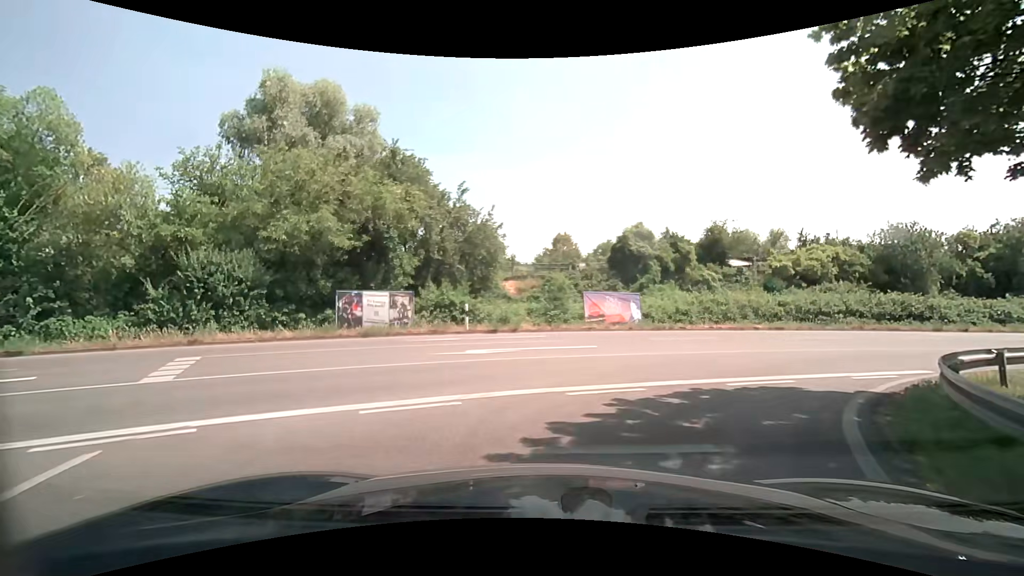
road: primary_link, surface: asphalt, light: Day
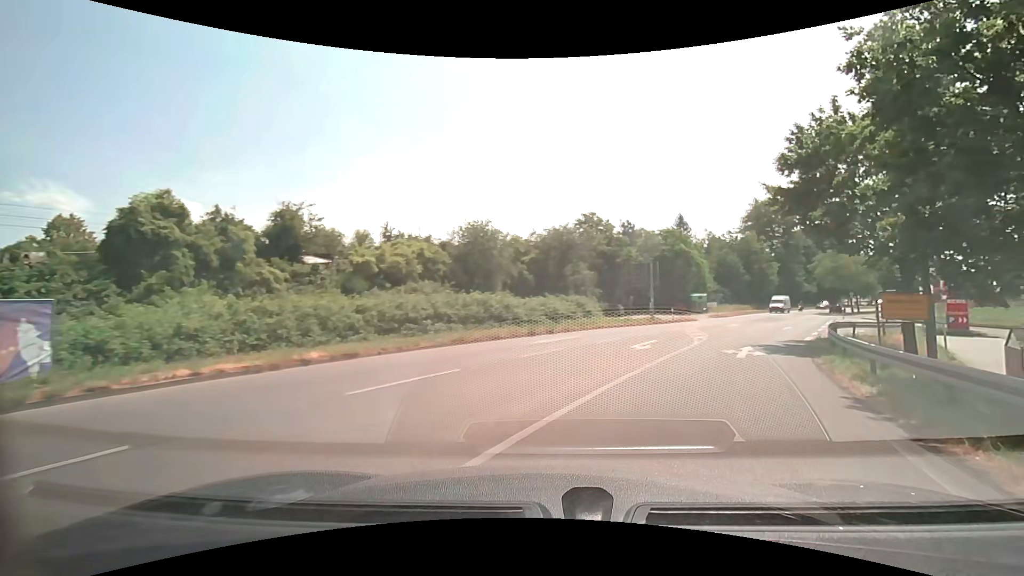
(+4.0, +13.2) m; +41°
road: secondary
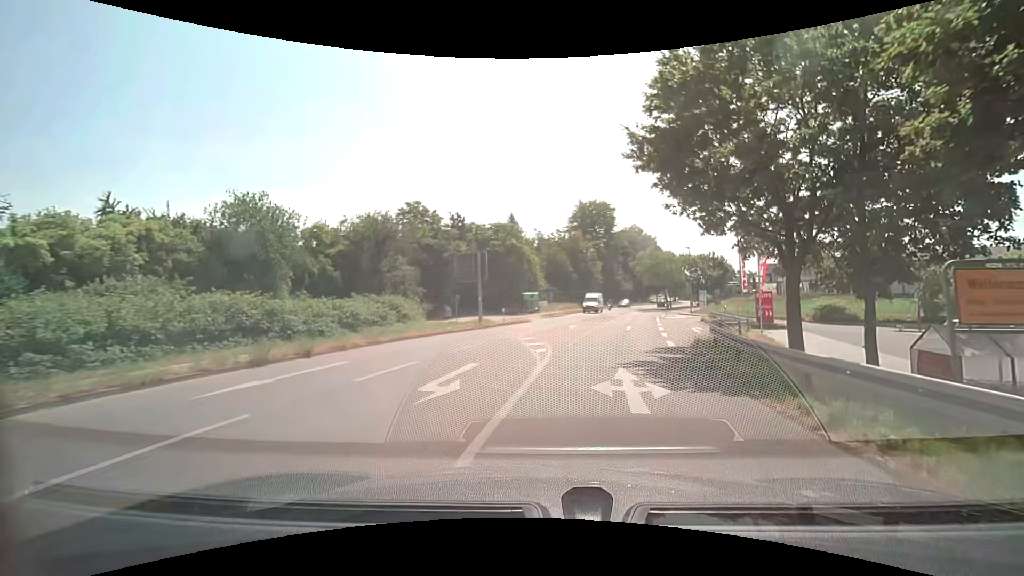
(+1.8, +9.0) m; +20°
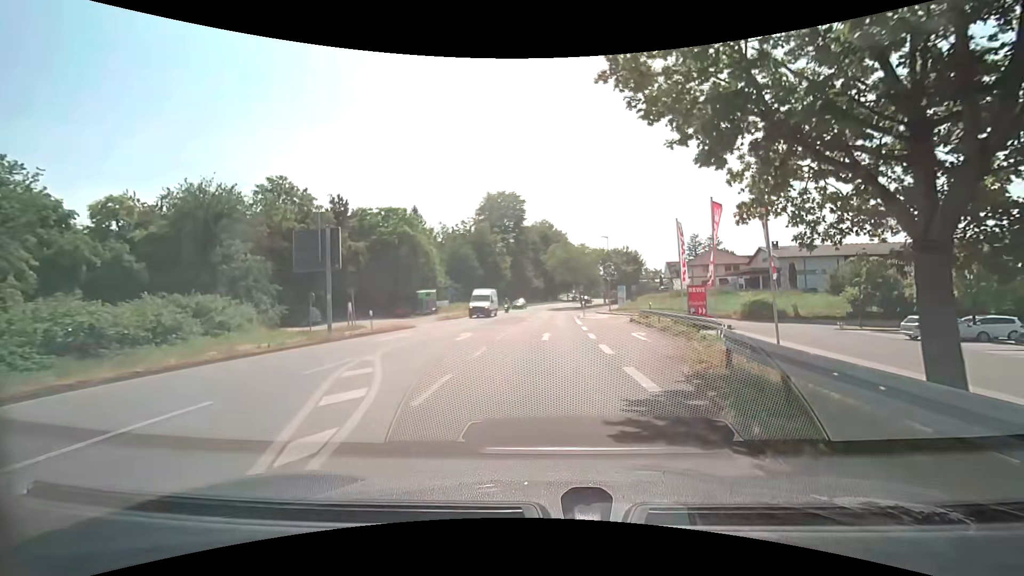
(+1.1, +10.4) m; +11°
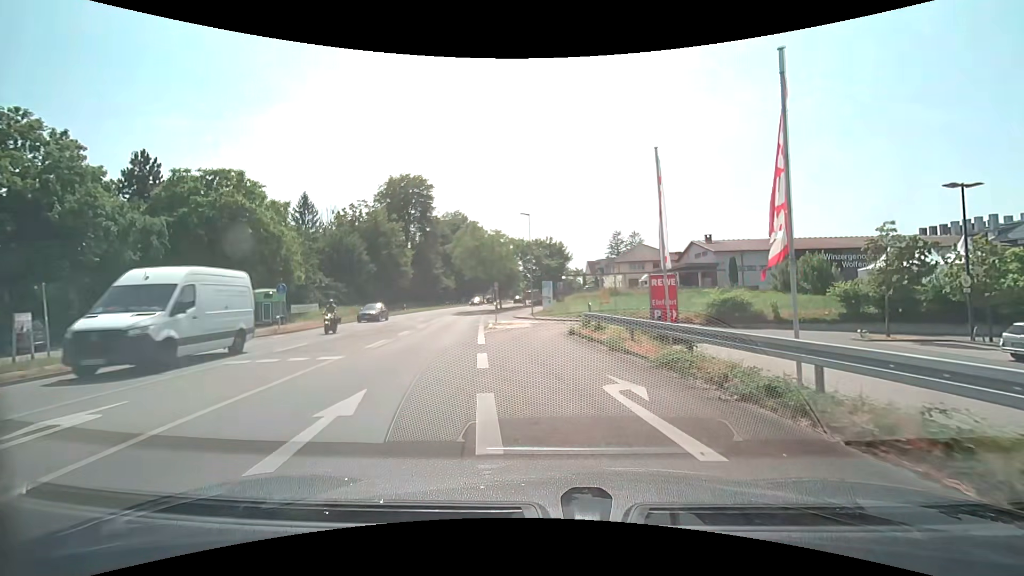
(+1.4, +15.3) m; +9°
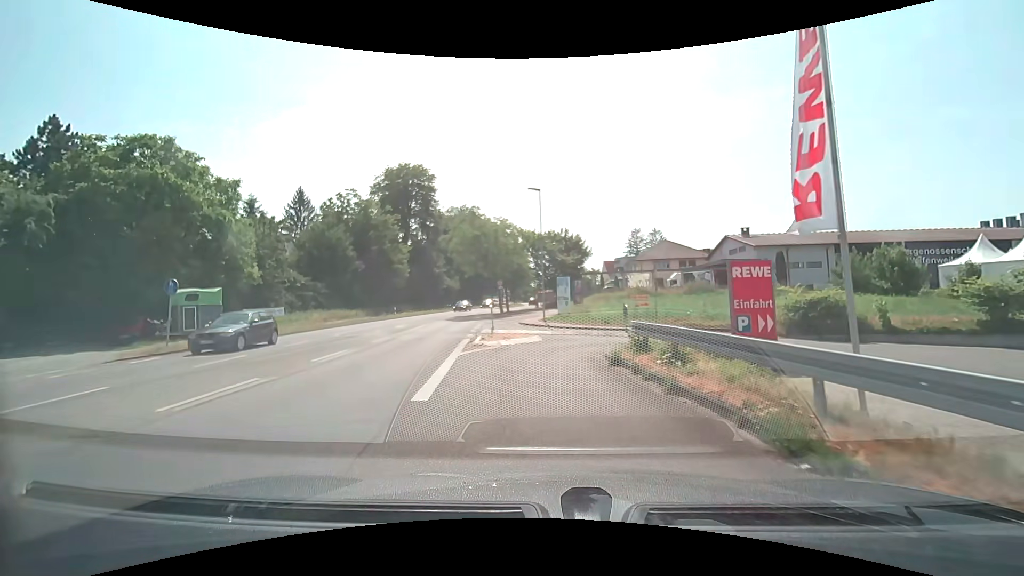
(+0.1, +9.4) m; 0°
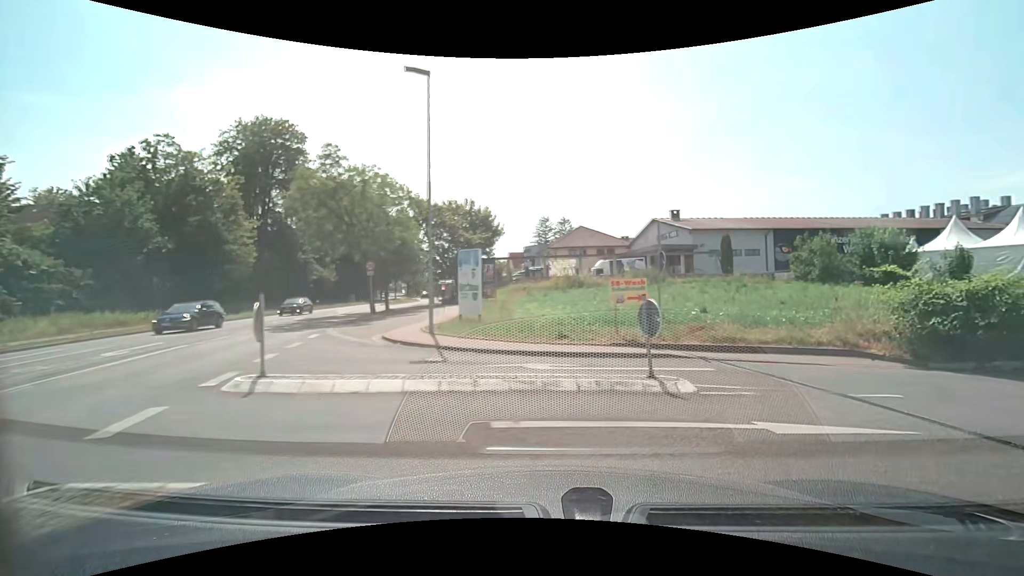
(-0.1, +14.8) m; +9°
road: service
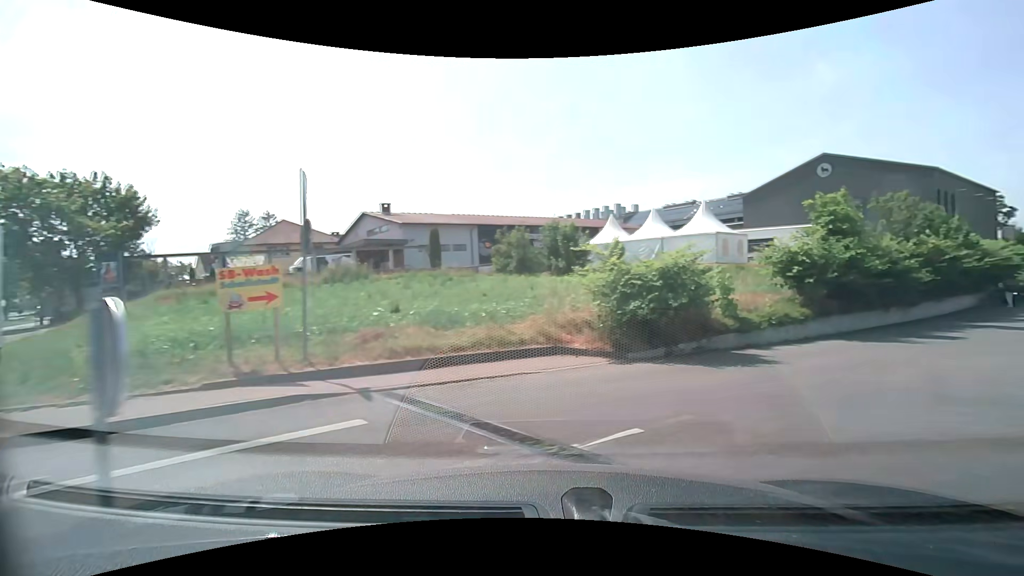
(+1.2, +5.0) m; +29°
